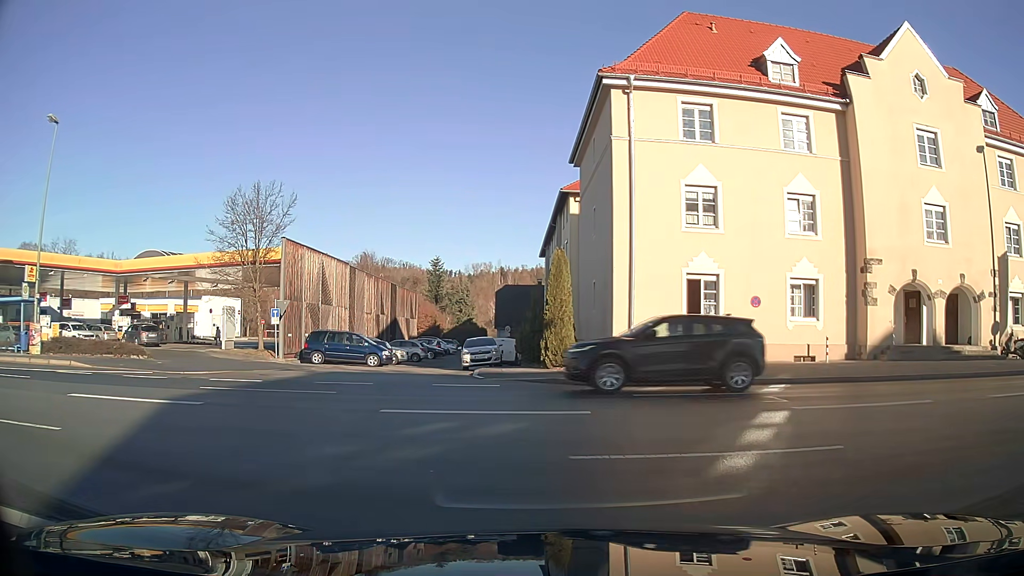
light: Day
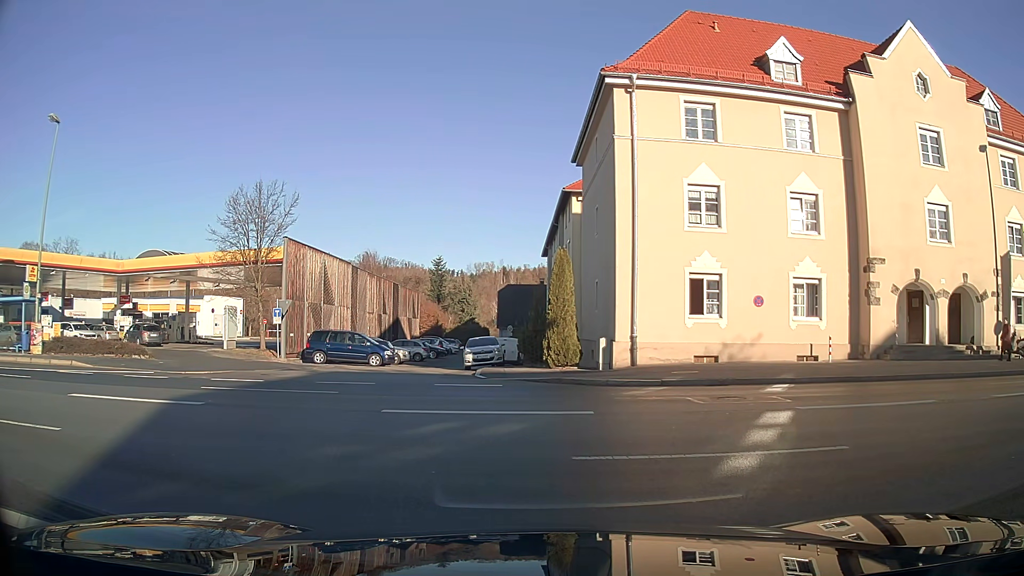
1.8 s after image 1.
(0.0, +0.1) m; 0°
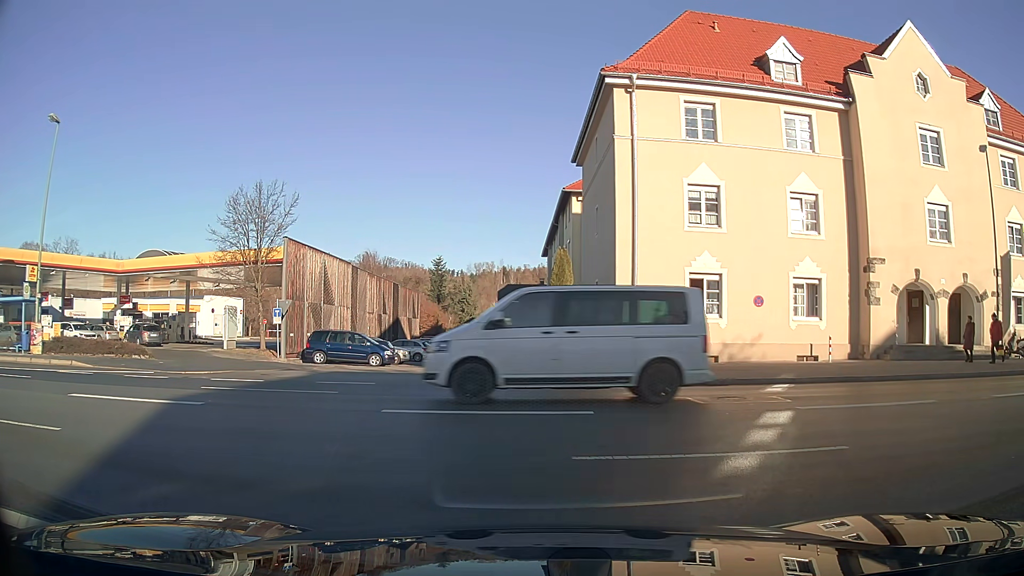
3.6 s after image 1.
(0.0, 0.0) m; 0°
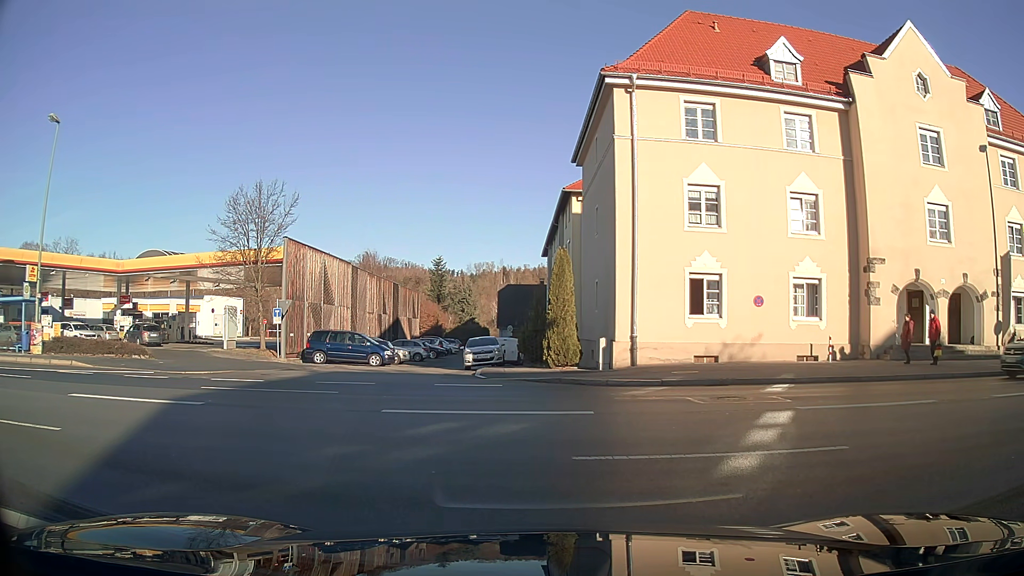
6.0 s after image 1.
(0.0, 0.0) m; 0°
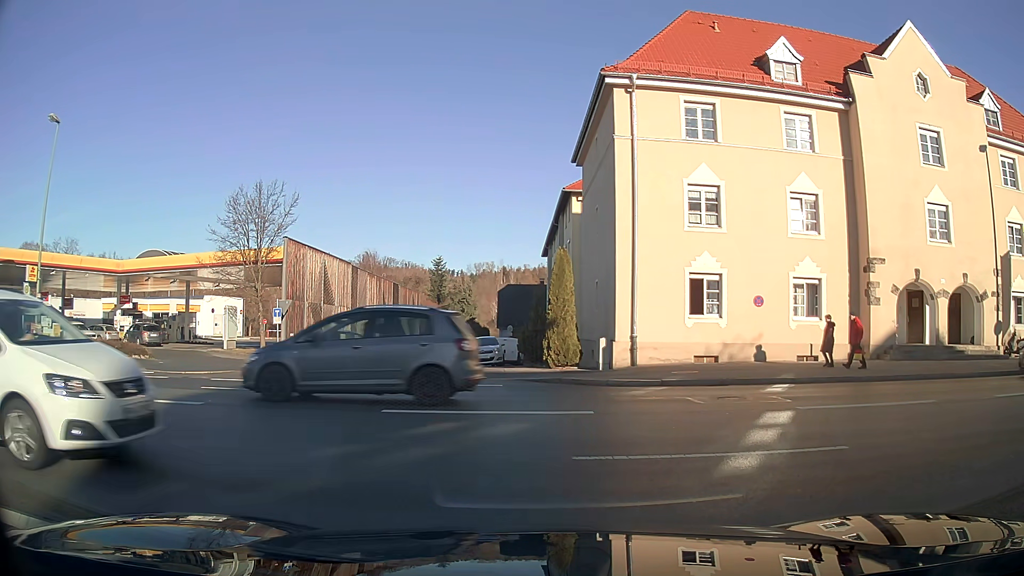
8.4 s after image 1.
(0.0, 0.0) m; 0°
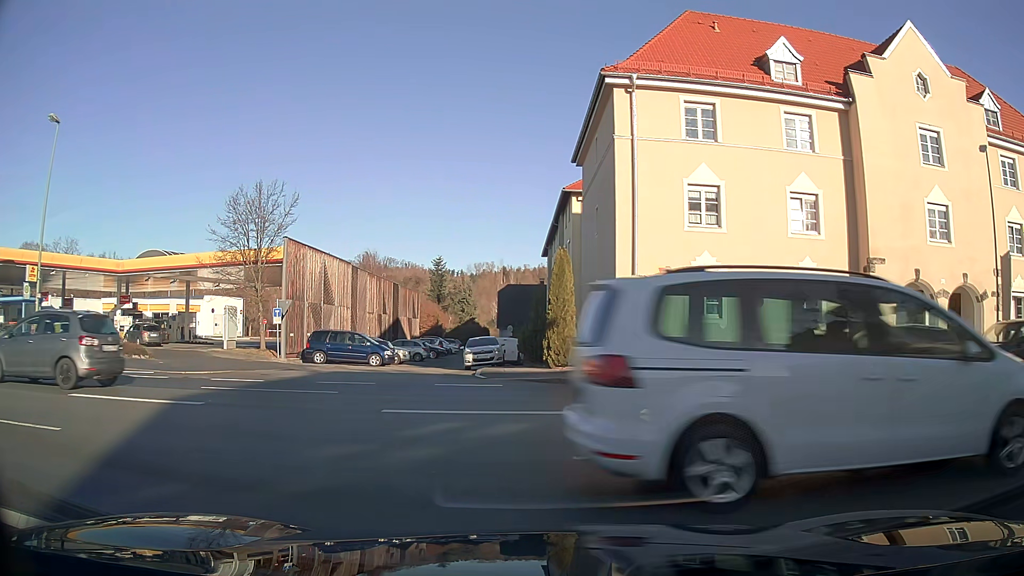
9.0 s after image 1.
(0.0, 0.0) m; 0°
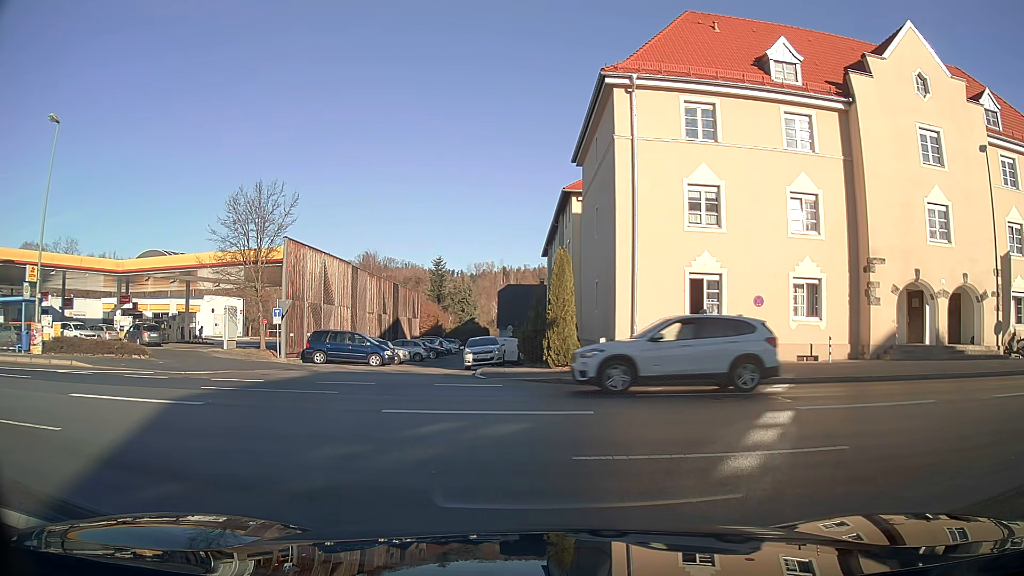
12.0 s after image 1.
(0.0, 0.0) m; 0°
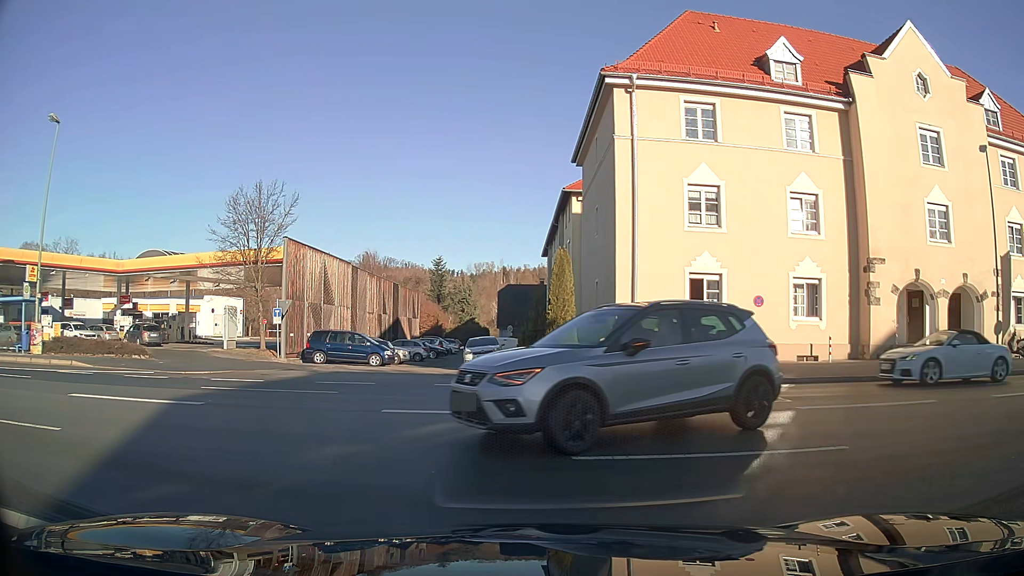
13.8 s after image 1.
(0.0, 0.0) m; 0°
